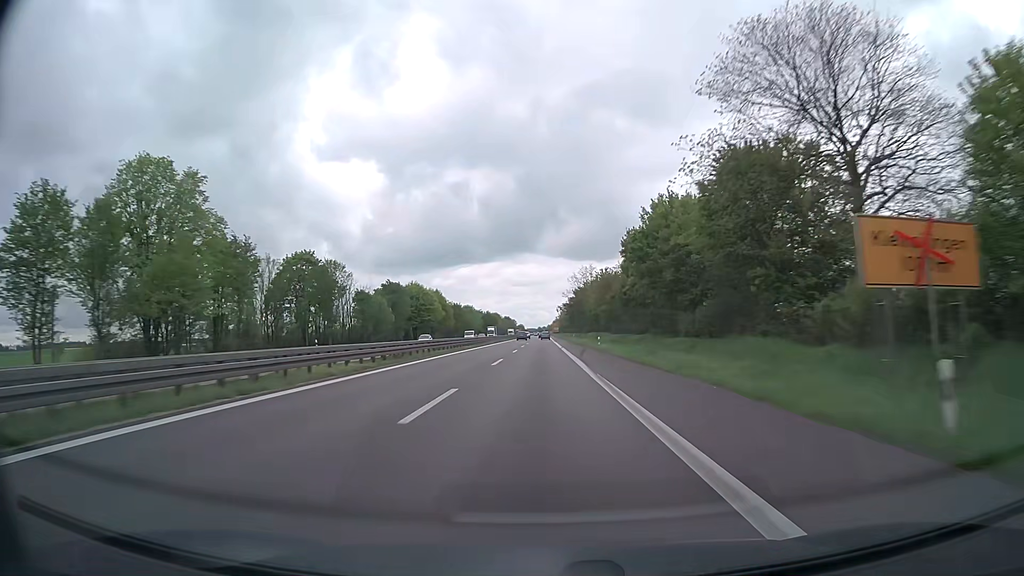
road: trunk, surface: asphalt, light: Day
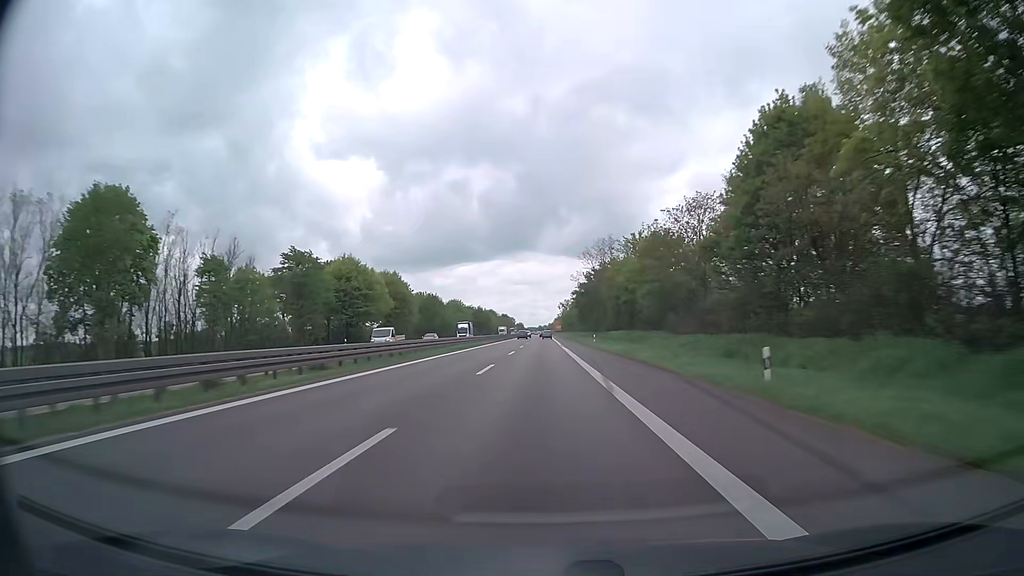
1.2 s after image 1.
(0.0, +42.7) m; 0°
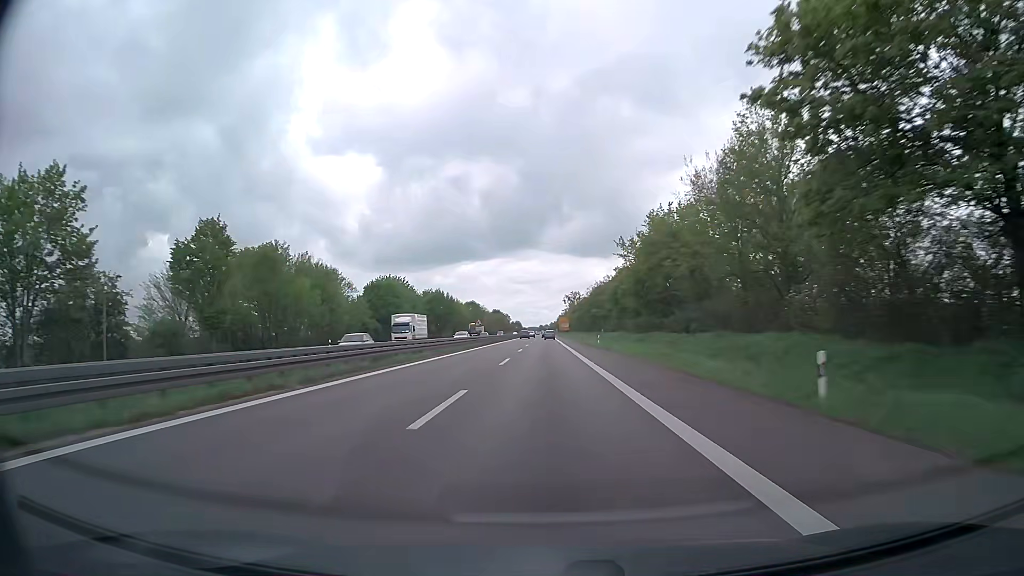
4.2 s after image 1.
(-0.2, +101.8) m; 0°
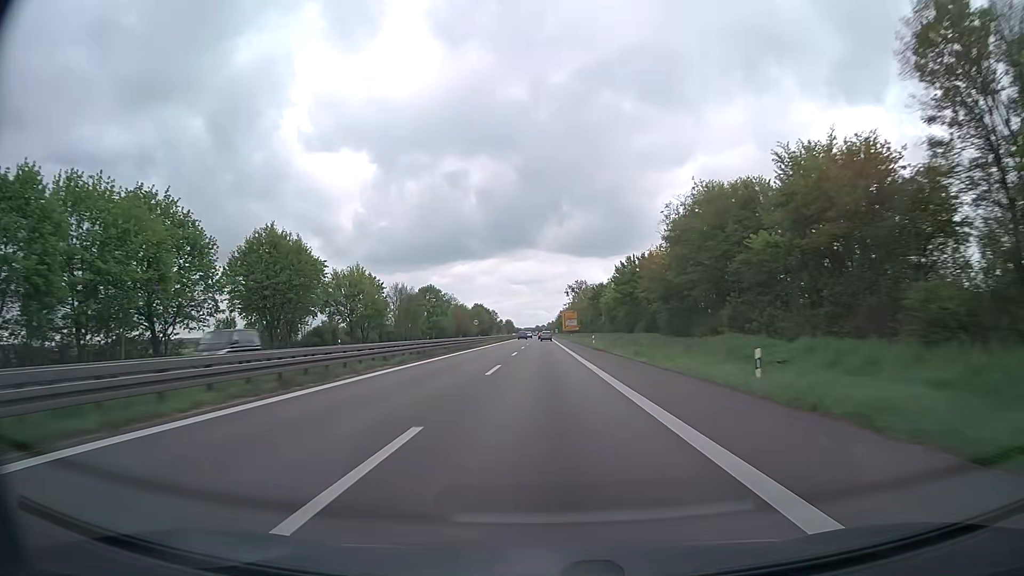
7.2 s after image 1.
(+0.4, +95.9) m; 0°
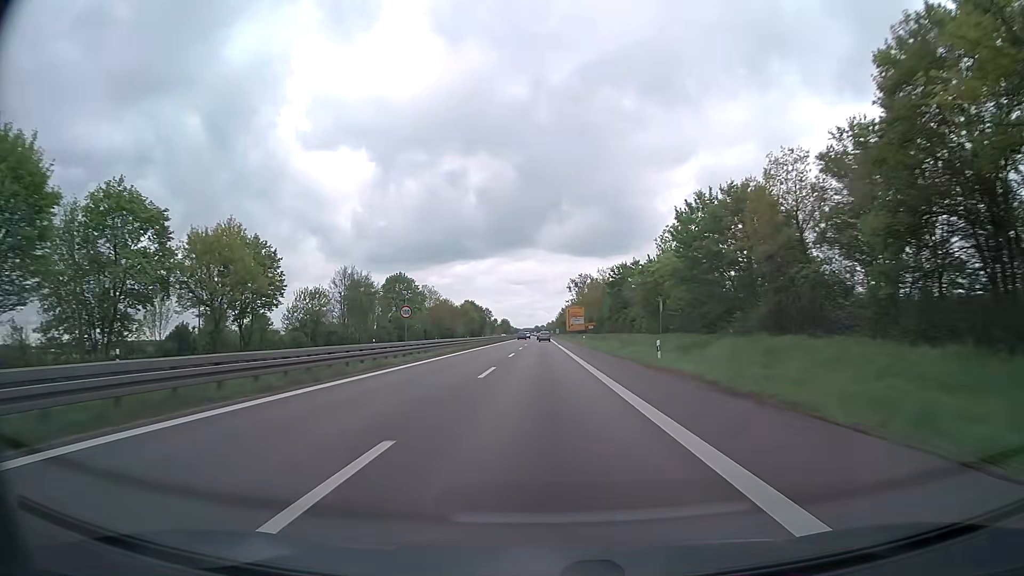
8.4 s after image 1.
(0.0, +37.3) m; 0°
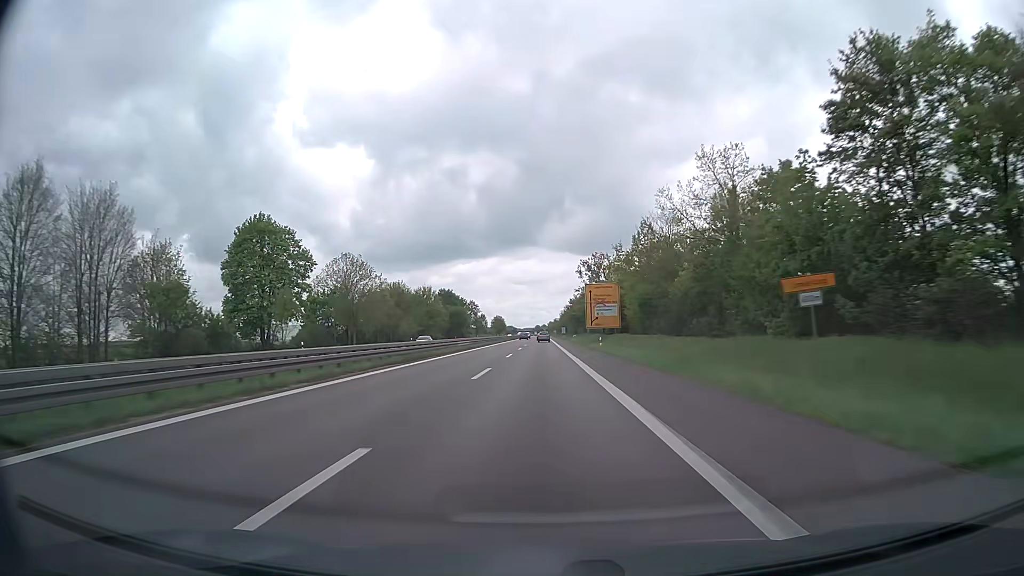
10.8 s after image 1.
(0.0, +72.6) m; 0°
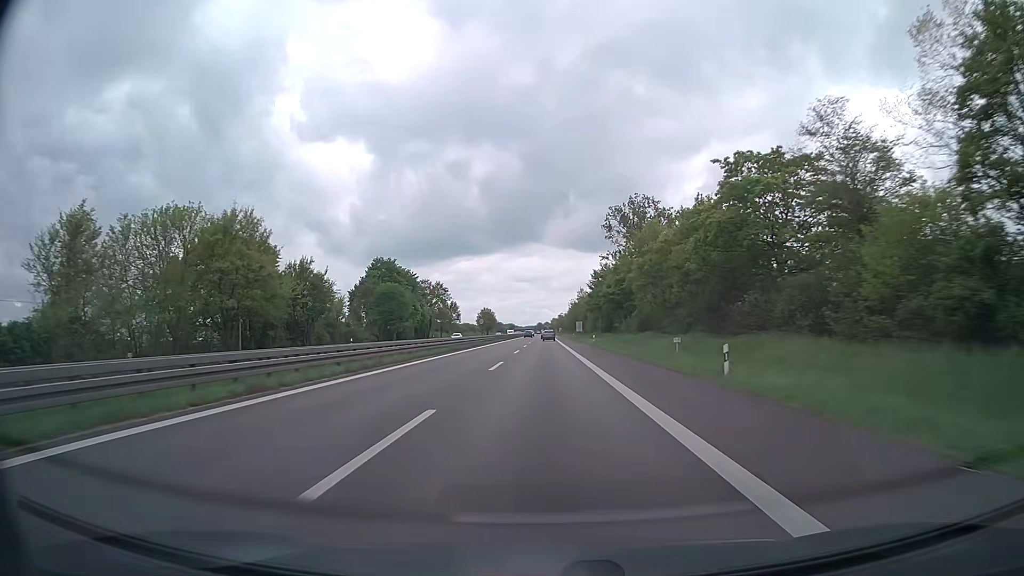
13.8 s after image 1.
(-0.4, +86.3) m; 0°
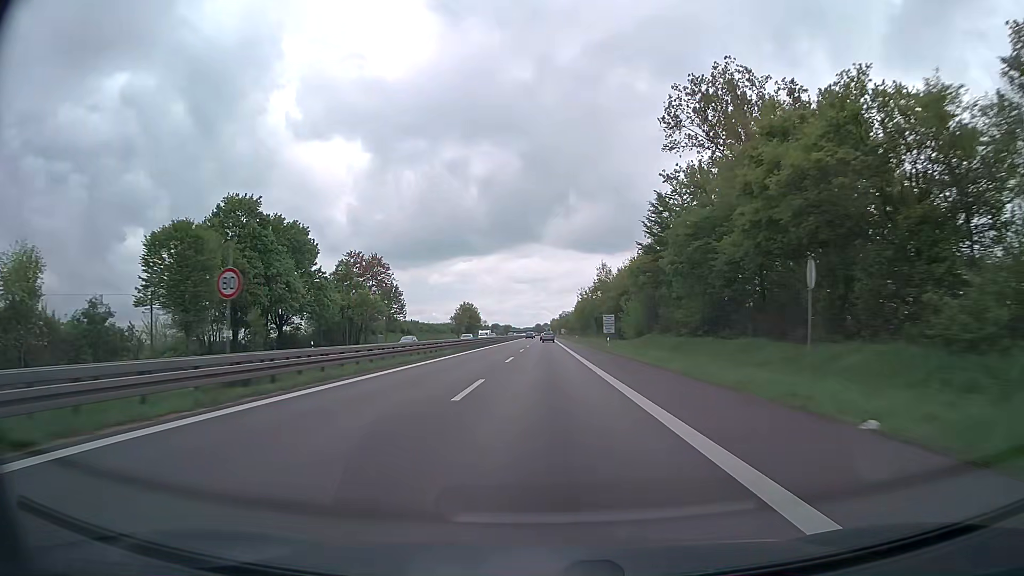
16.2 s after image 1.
(+0.1, +64.0) m; 0°
(0, +10) (0, +20) (0, +30) (0, +40) (0, +50) (0, +60) (0, +70) (0, +80) (0, +90) (0, +100) m
